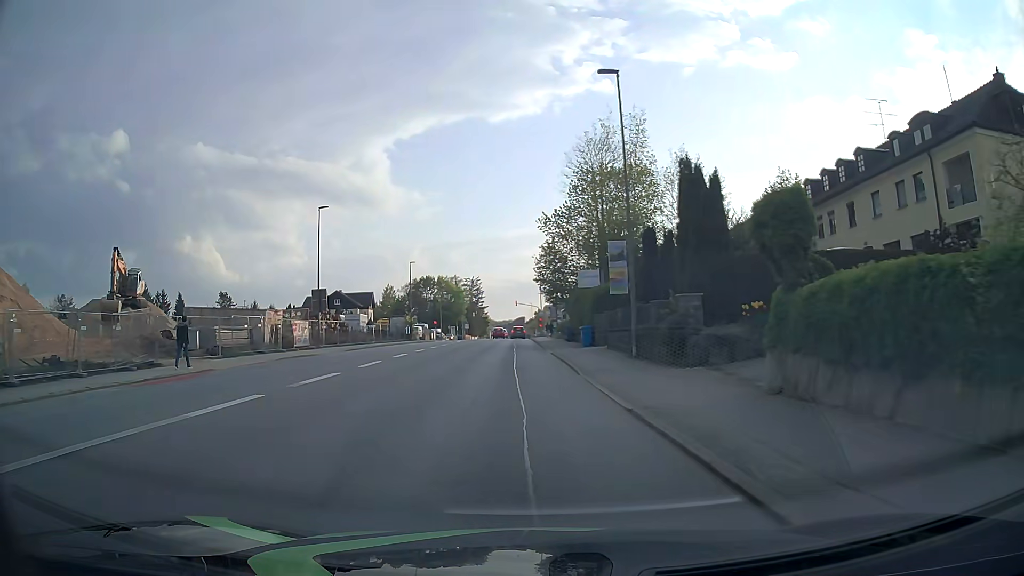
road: tertiary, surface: asphalt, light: Day
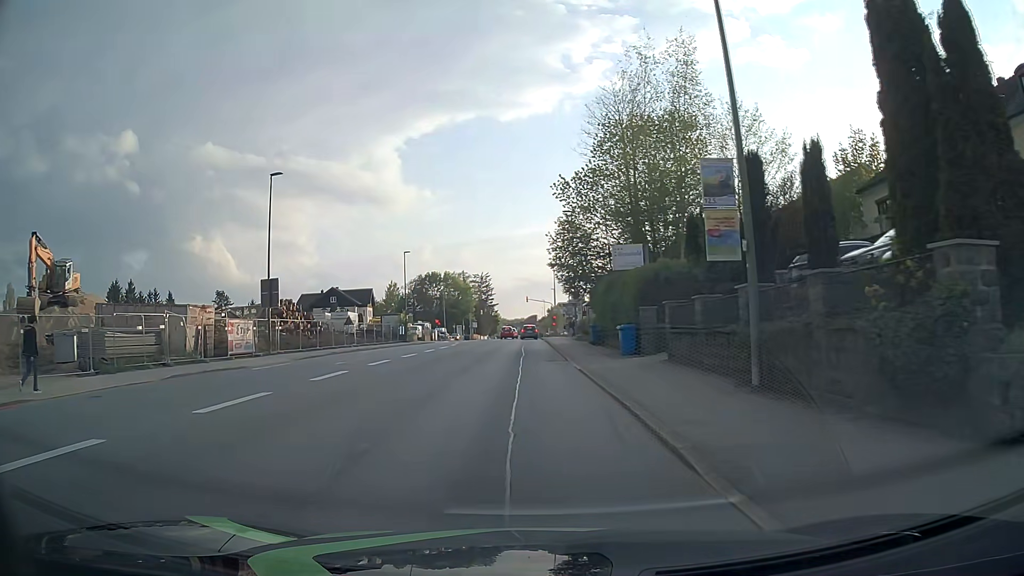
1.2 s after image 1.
(-0.1, +11.6) m; -1°
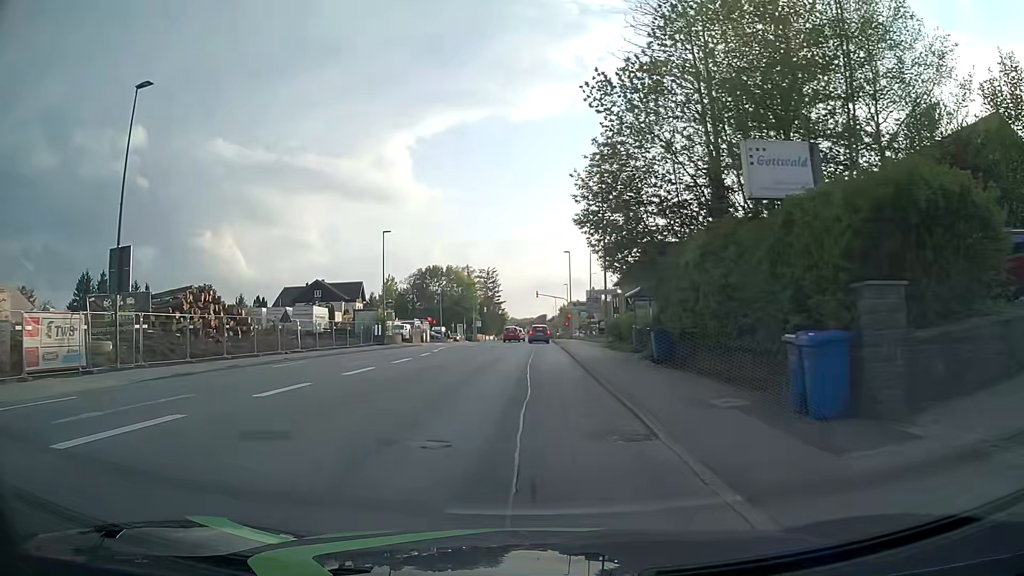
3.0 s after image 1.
(-0.2, +15.9) m; -1°
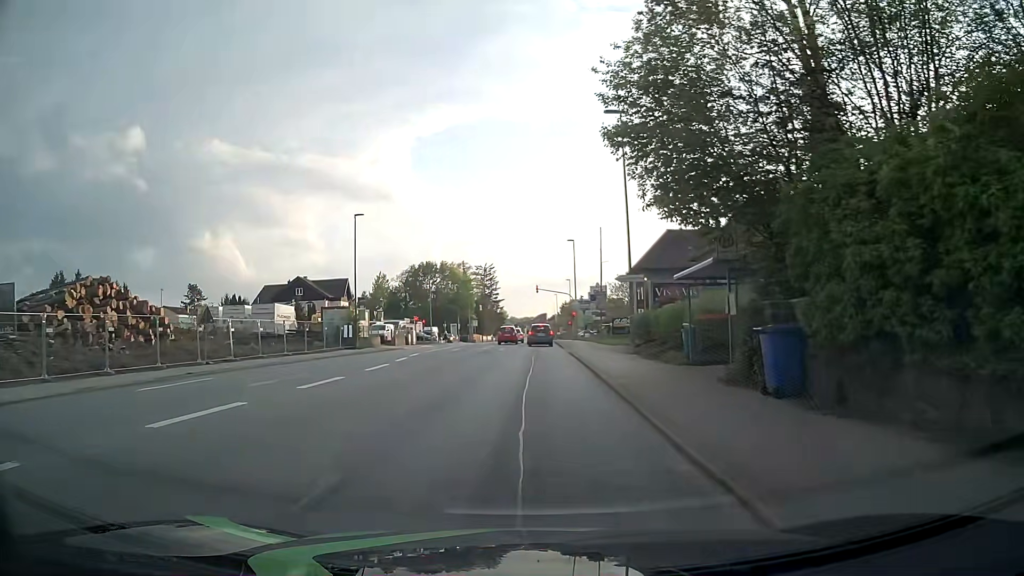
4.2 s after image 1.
(0.0, +9.7) m; -1°
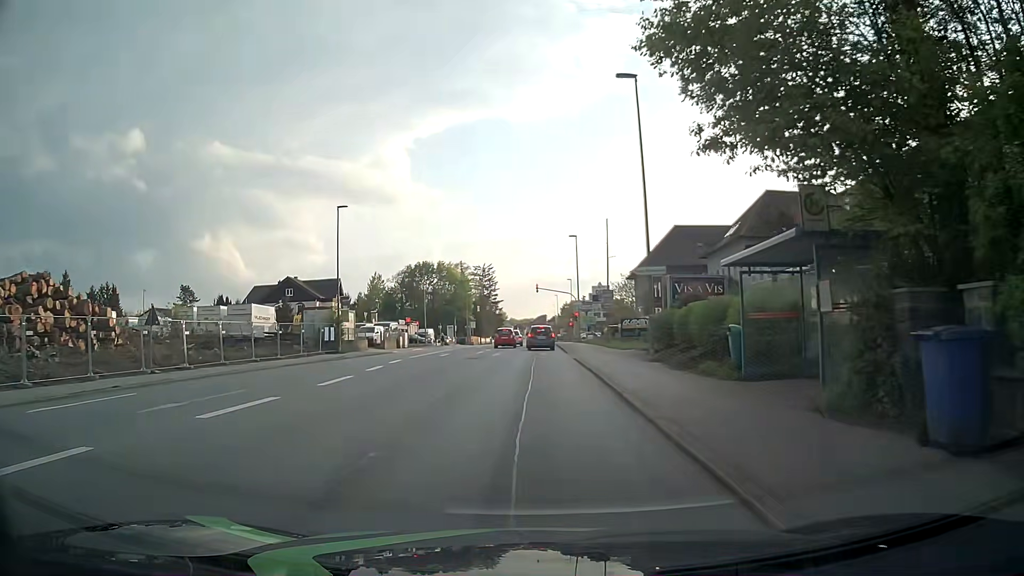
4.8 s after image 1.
(+0.1, +4.6) m; +1°
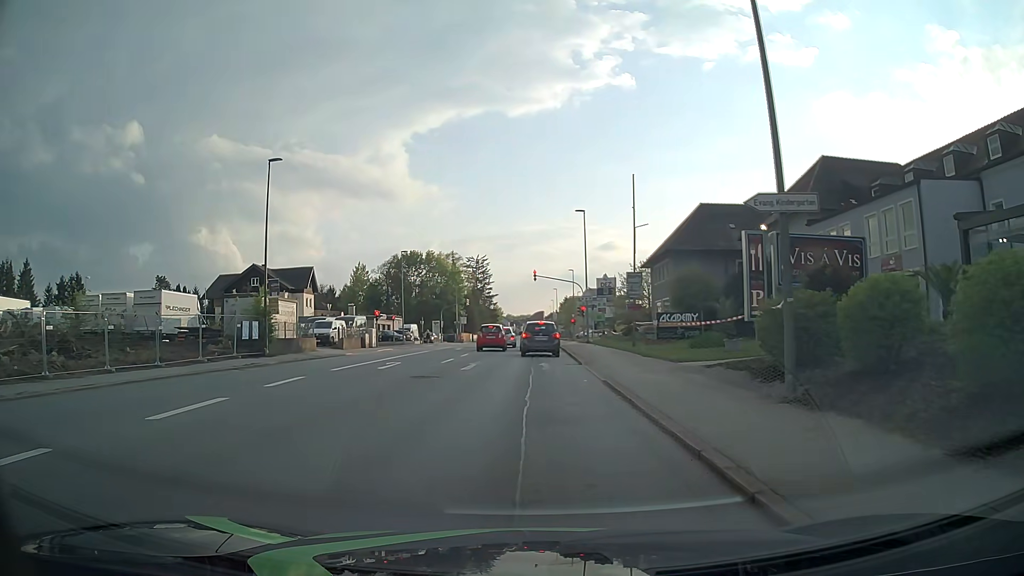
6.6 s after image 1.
(-0.1, +12.7) m; 0°
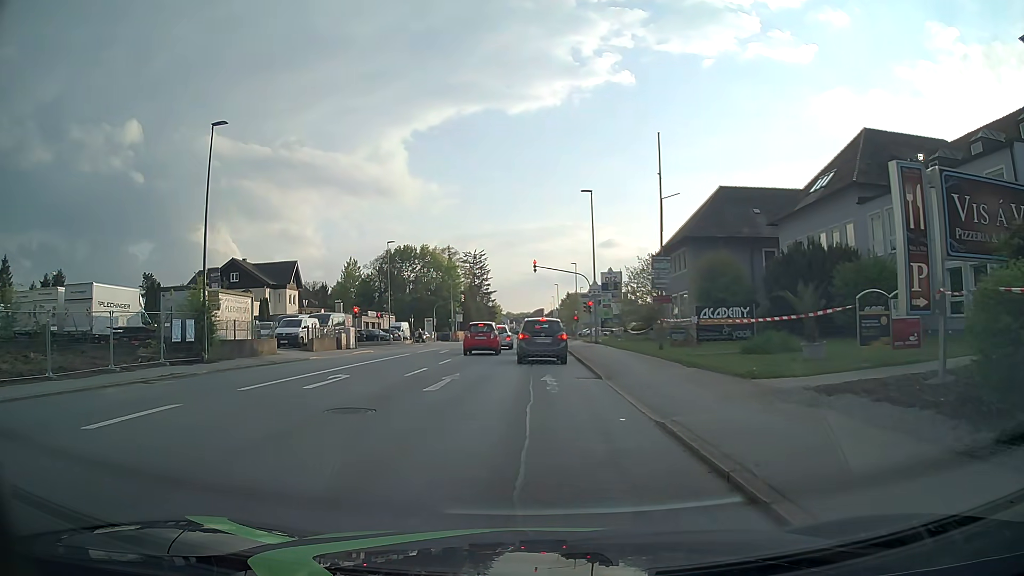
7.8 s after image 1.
(0.0, +6.7) m; 0°
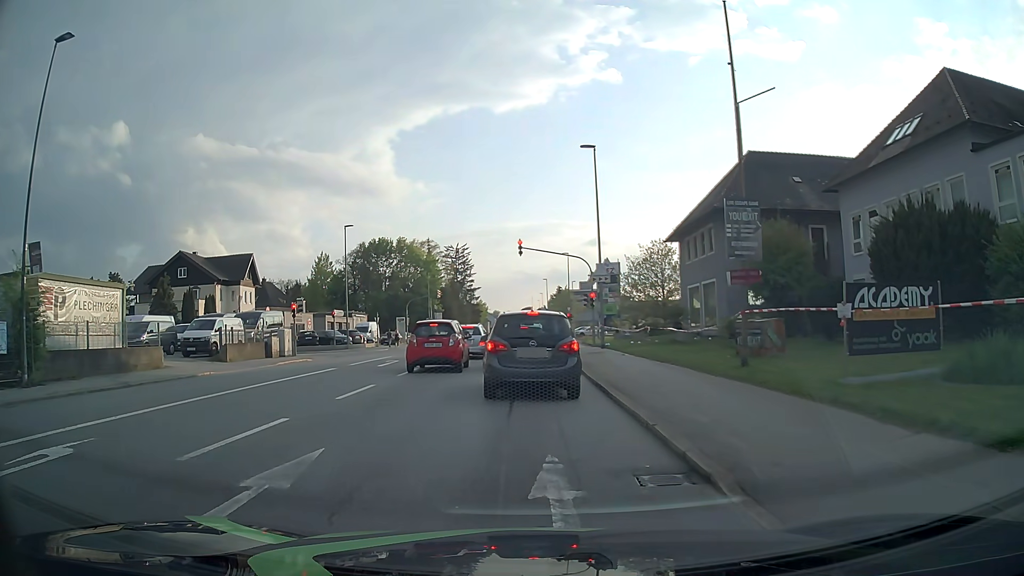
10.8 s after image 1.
(0.0, +10.9) m; +2°
